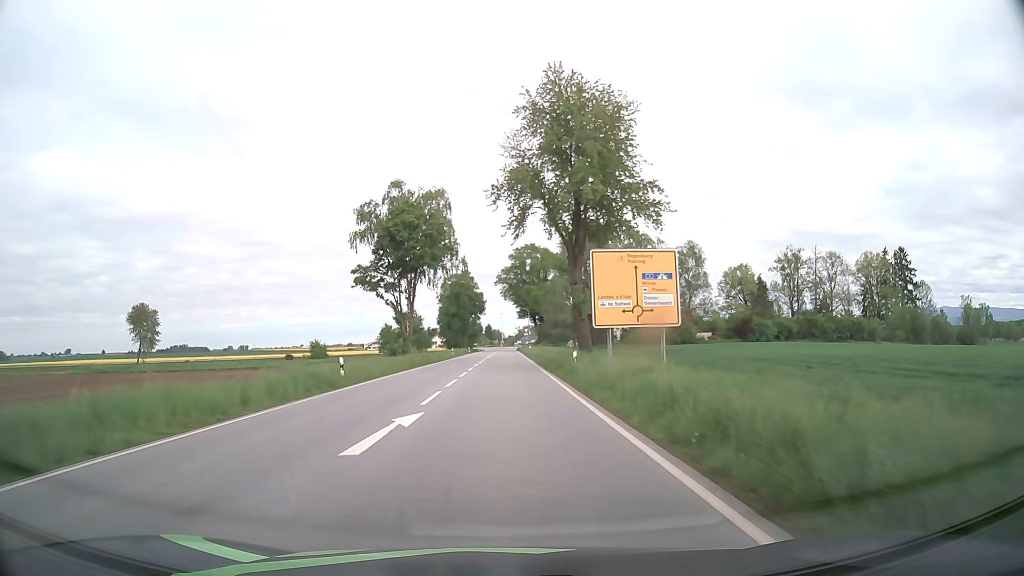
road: primary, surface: asphalt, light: Day
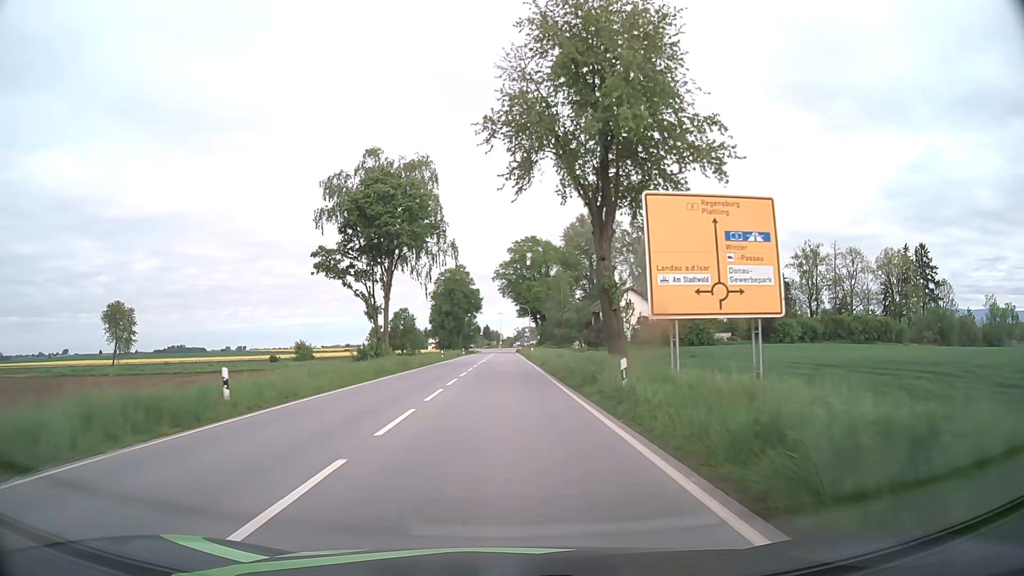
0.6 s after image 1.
(0.0, +10.9) m; 0°
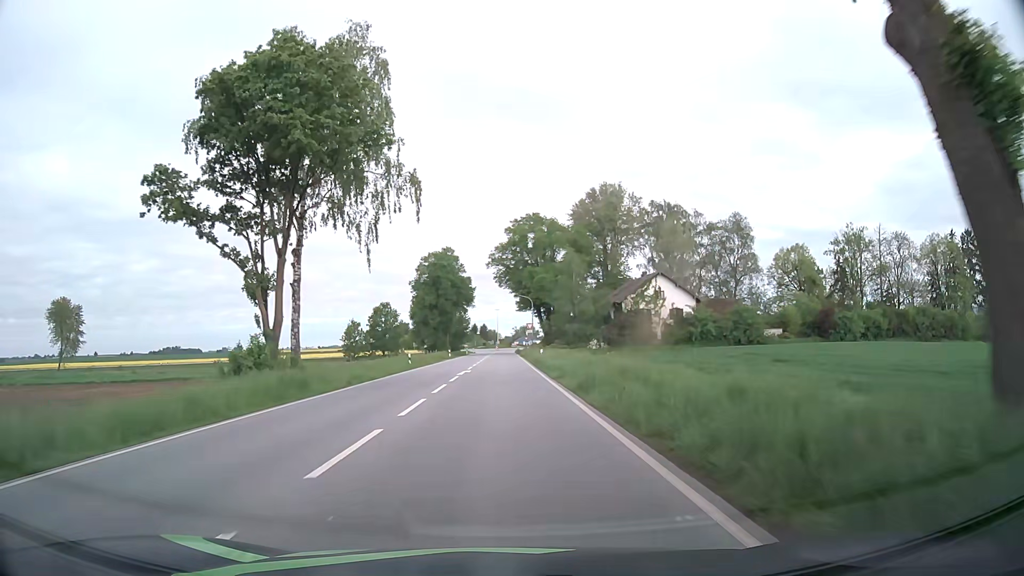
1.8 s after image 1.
(0.0, +21.1) m; 0°
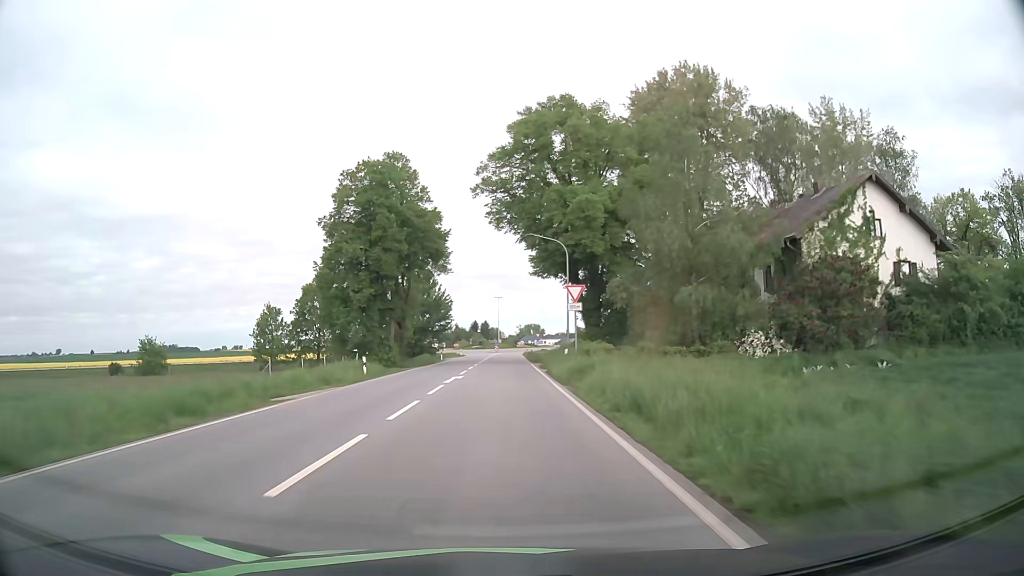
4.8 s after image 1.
(+0.1, +48.8) m; 0°
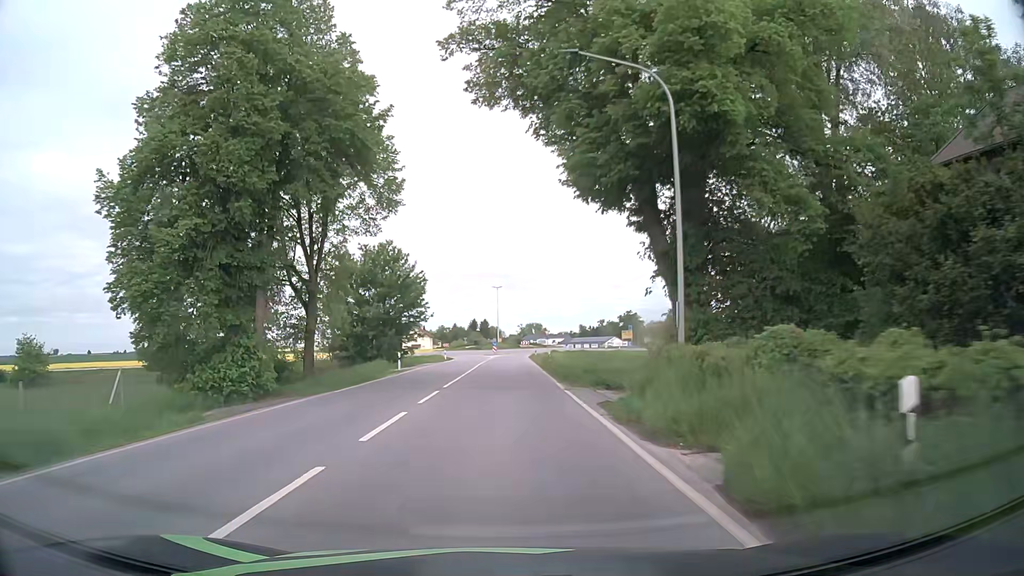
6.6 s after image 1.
(0.0, +26.6) m; 0°
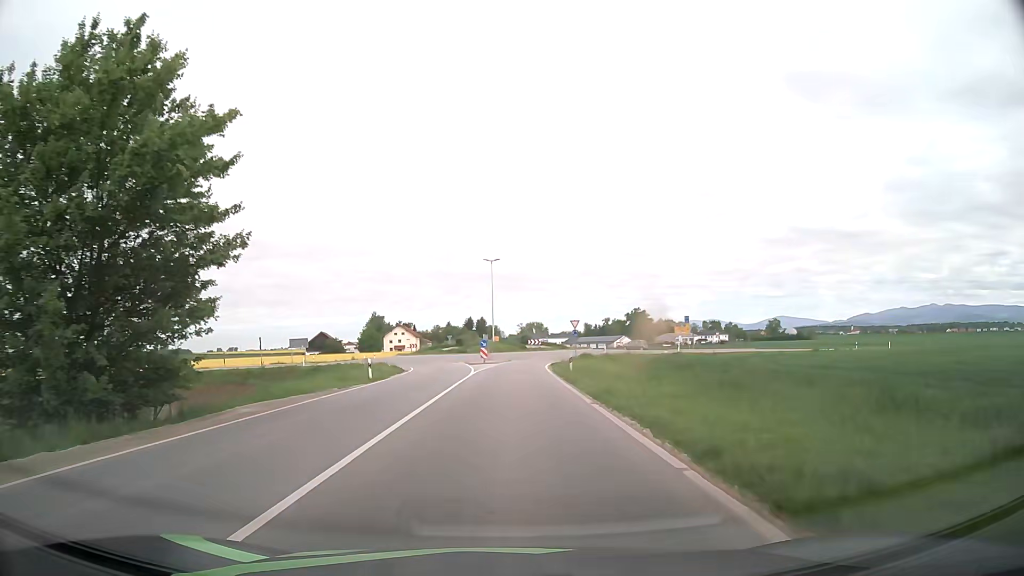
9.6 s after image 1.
(+0.1, +40.1) m; +1°
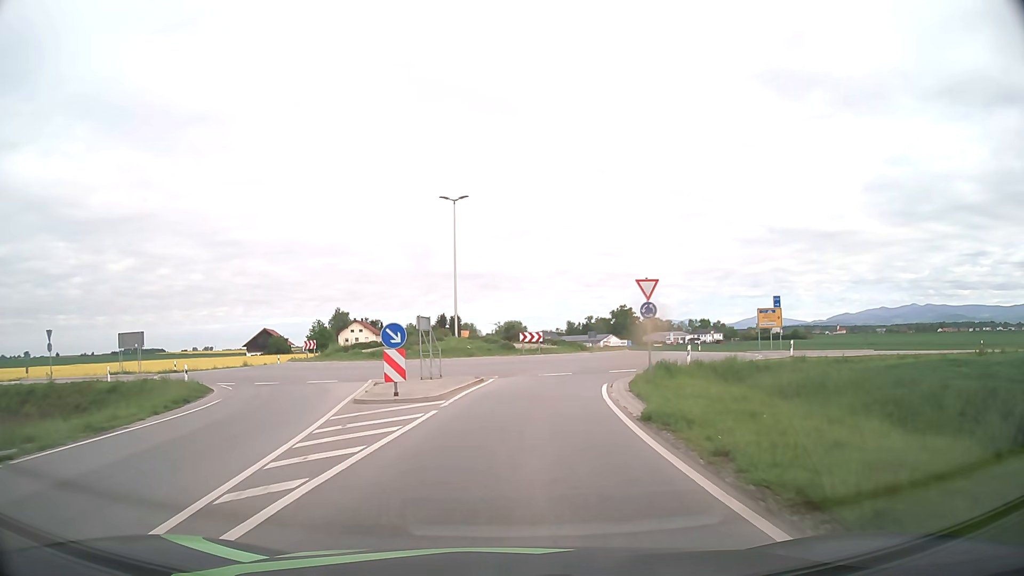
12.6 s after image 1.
(0.0, +35.0) m; +1°
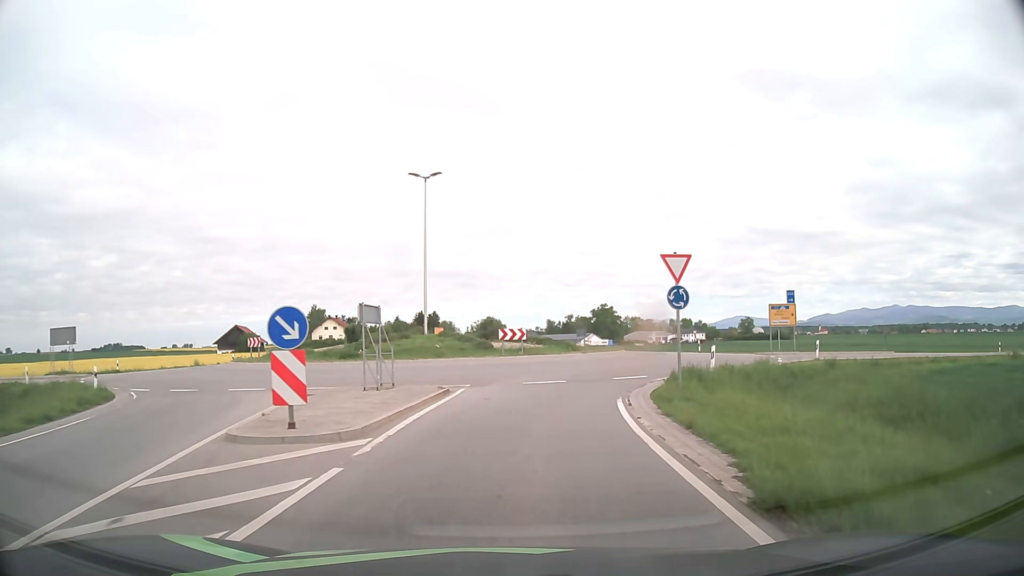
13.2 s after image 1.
(+0.1, +6.4) m; +2°
(0, +10) (+2, +20) (+6, +29) (+10, +38) (+10, +48) (+6, +57) (+1, +66) (-2, +75) (-5, +85) (-6, +95) m
